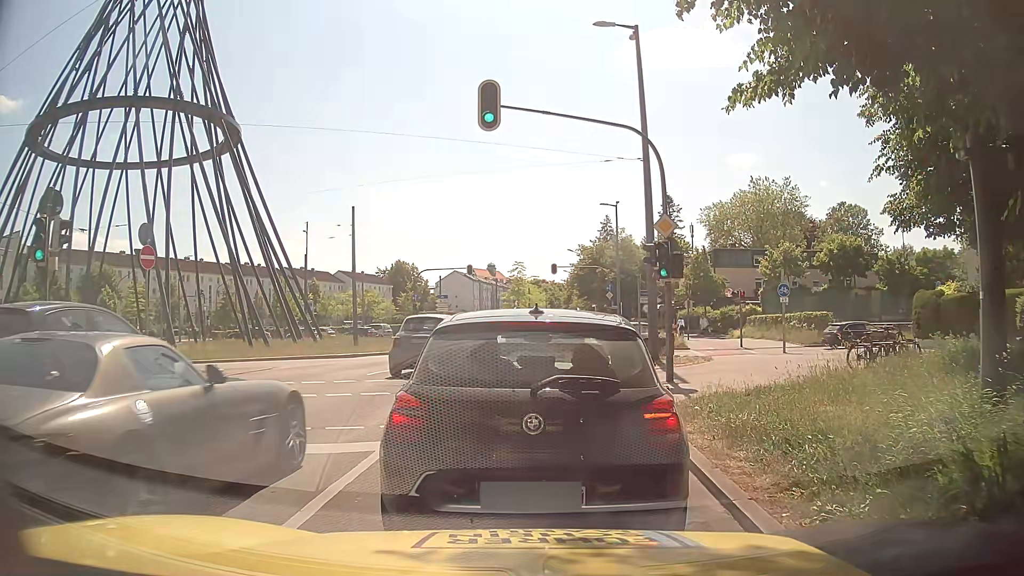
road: primary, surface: asphalt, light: Day
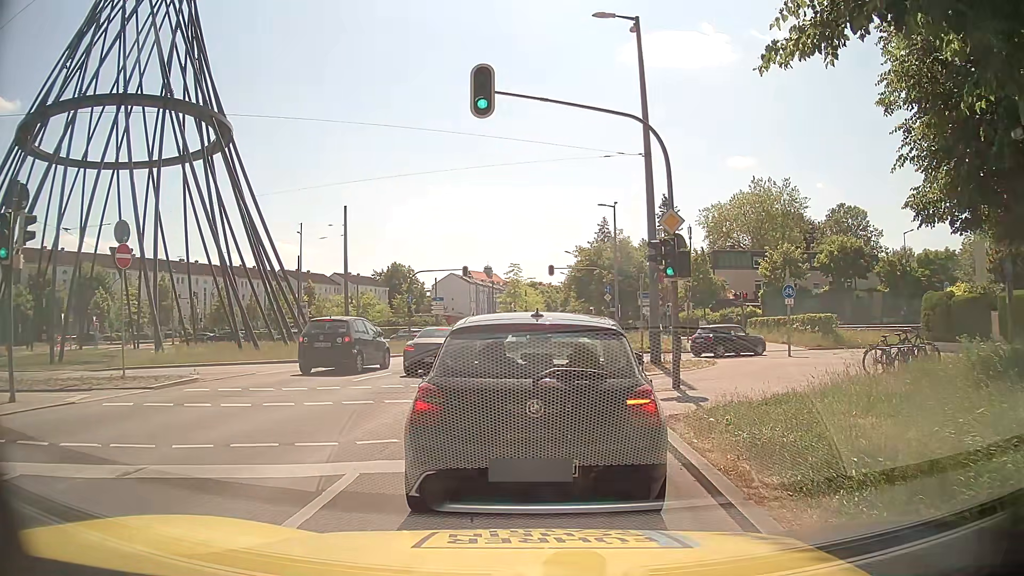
(0.0, +1.1) m; 0°
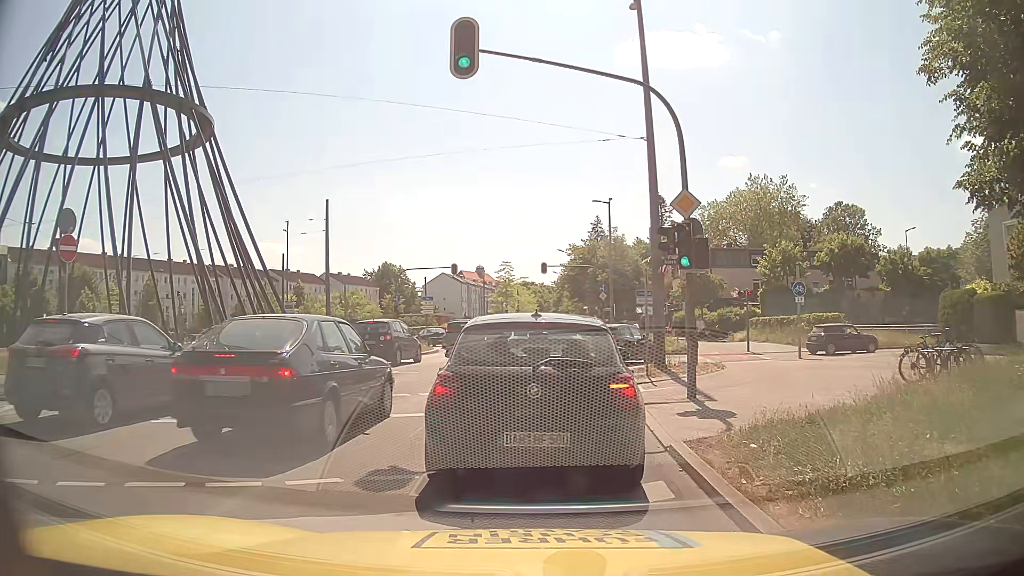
(+0.1, +2.2) m; +2°
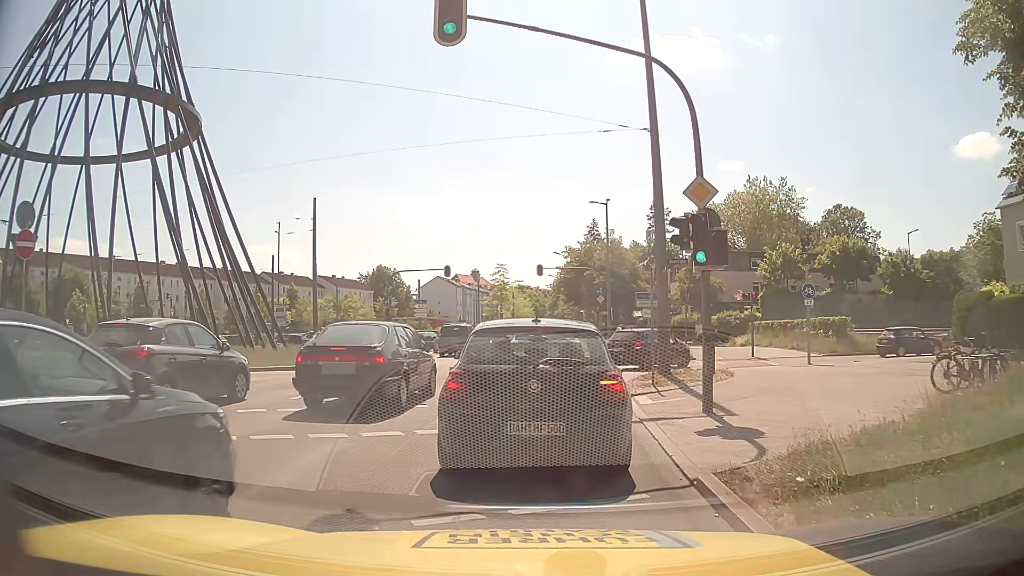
(0.0, +1.5) m; 0°
